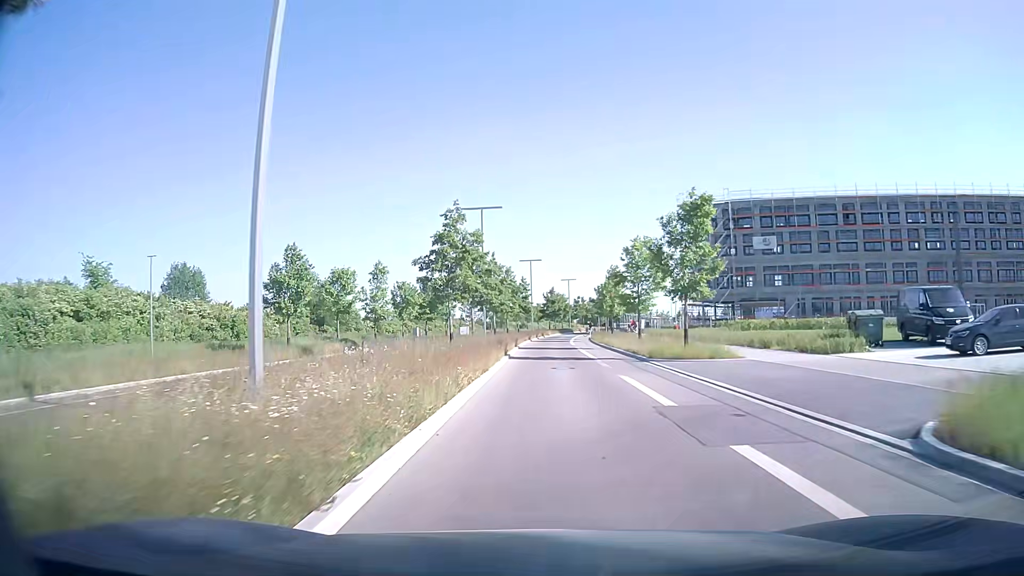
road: tertiary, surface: asphalt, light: Day
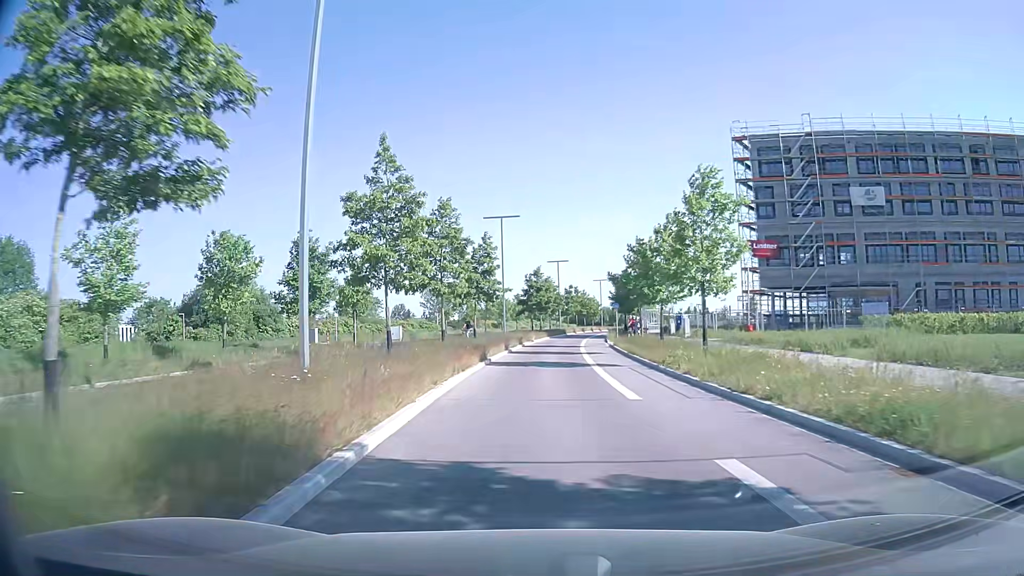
(+0.6, +35.9) m; +1°
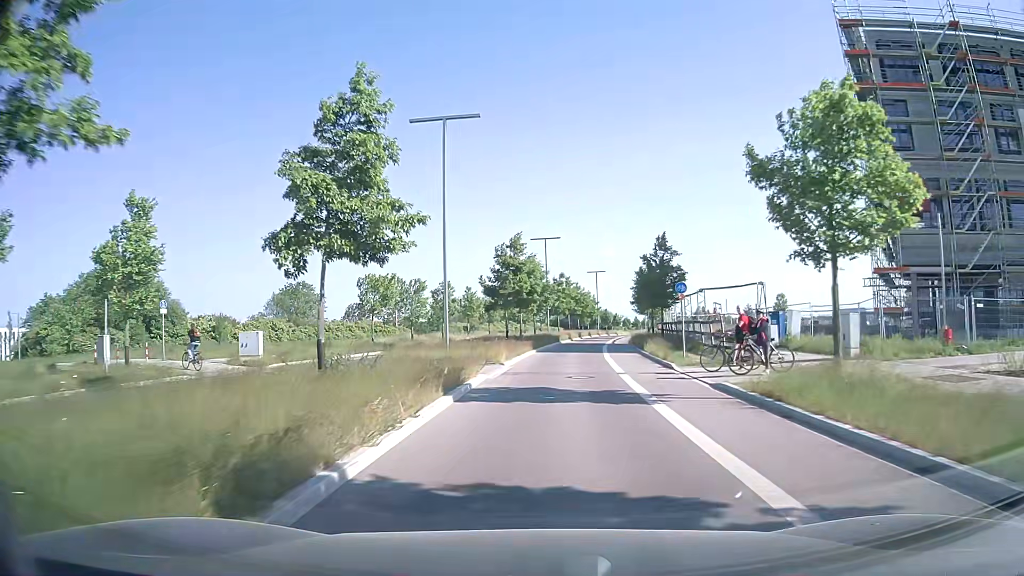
(+0.7, +27.5) m; +3°
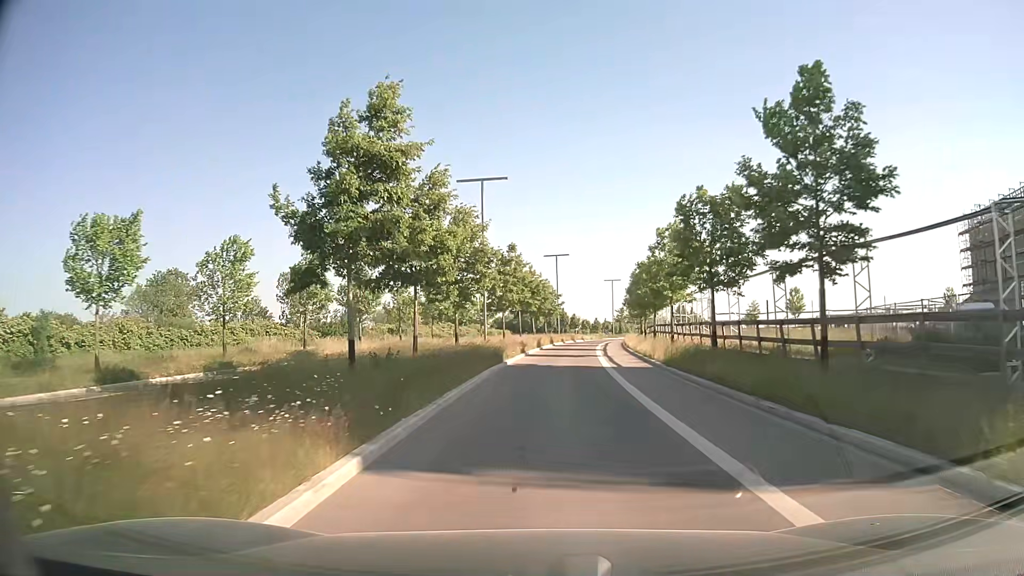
(+0.9, +28.2) m; +4°
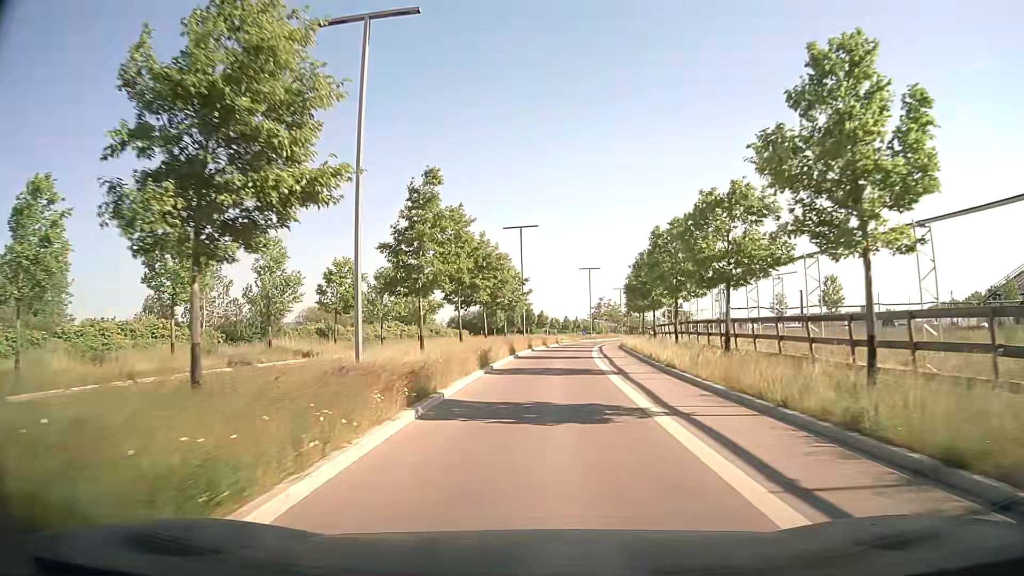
(+0.5, +22.0) m; +3°
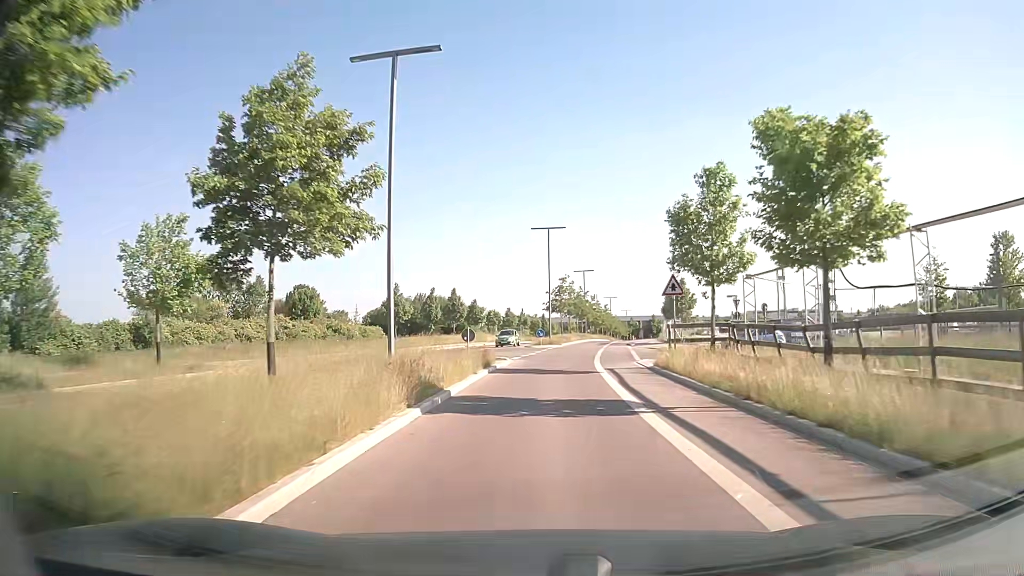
(+1.2, +37.0) m; +5°
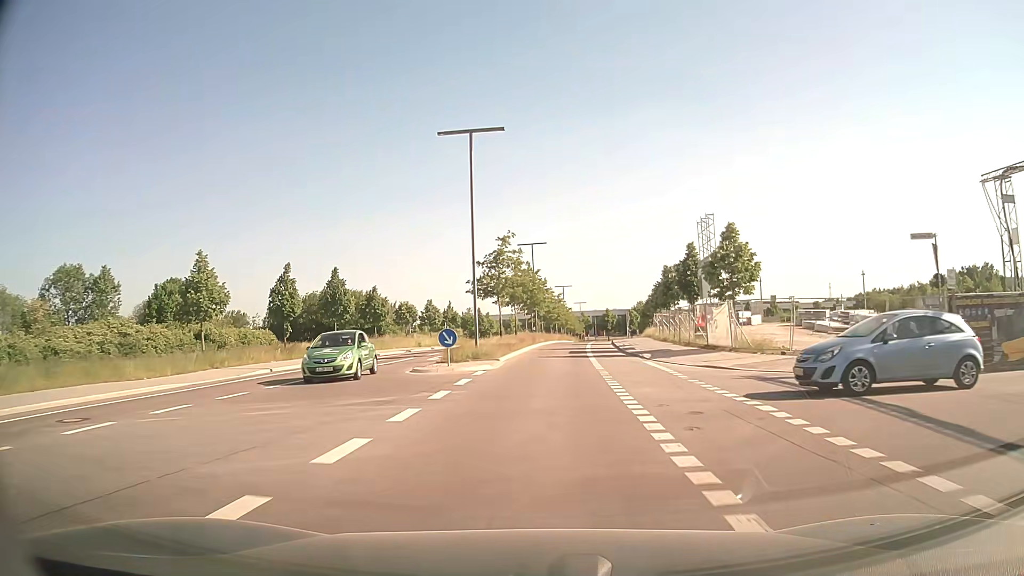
(+1.1, +29.0) m; +5°
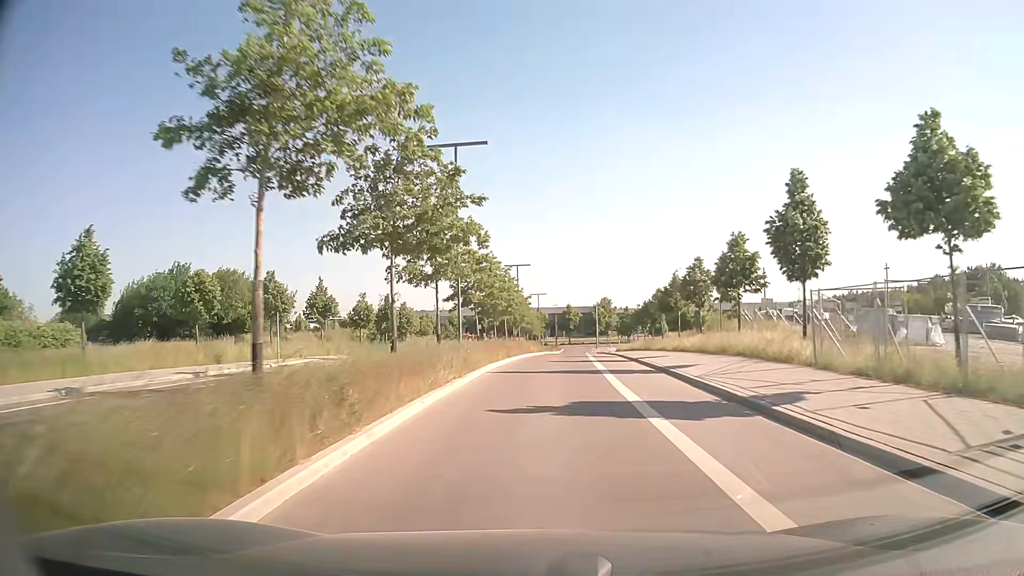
(+0.9, +38.0) m; +3°
(0, +10) (0, +20) (+1, +30) (+1, +40) (+2, +50) (+3, +60) (+4, +70) (+4, +80) (+5, +90) (+6, +100) m
